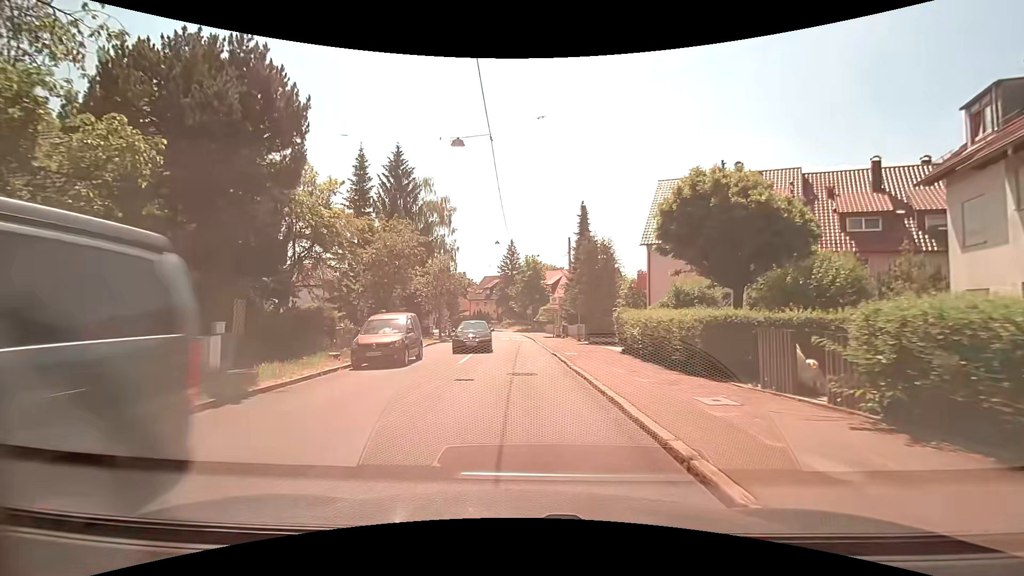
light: Day
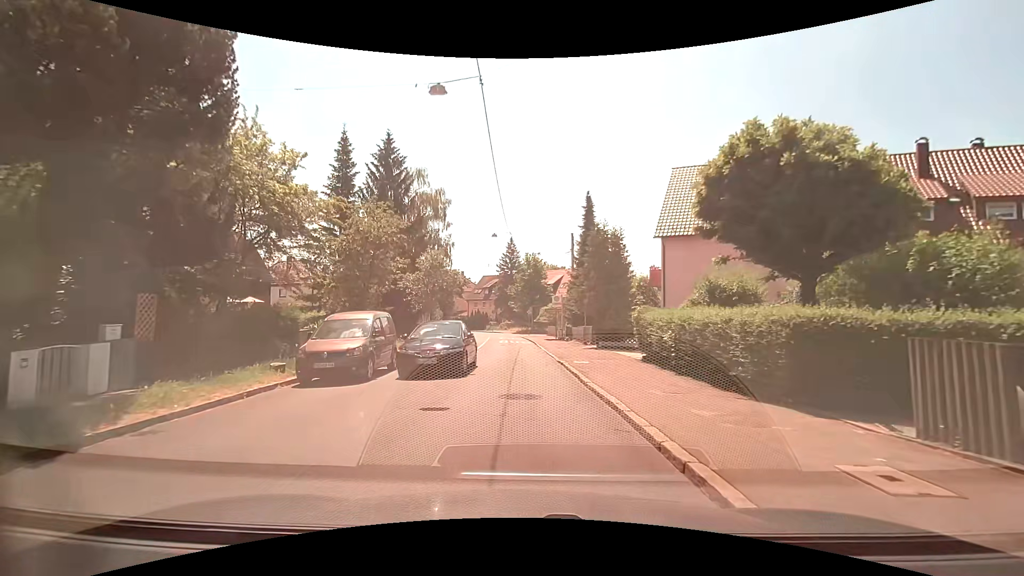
(0.0, +3.7) m; 0°
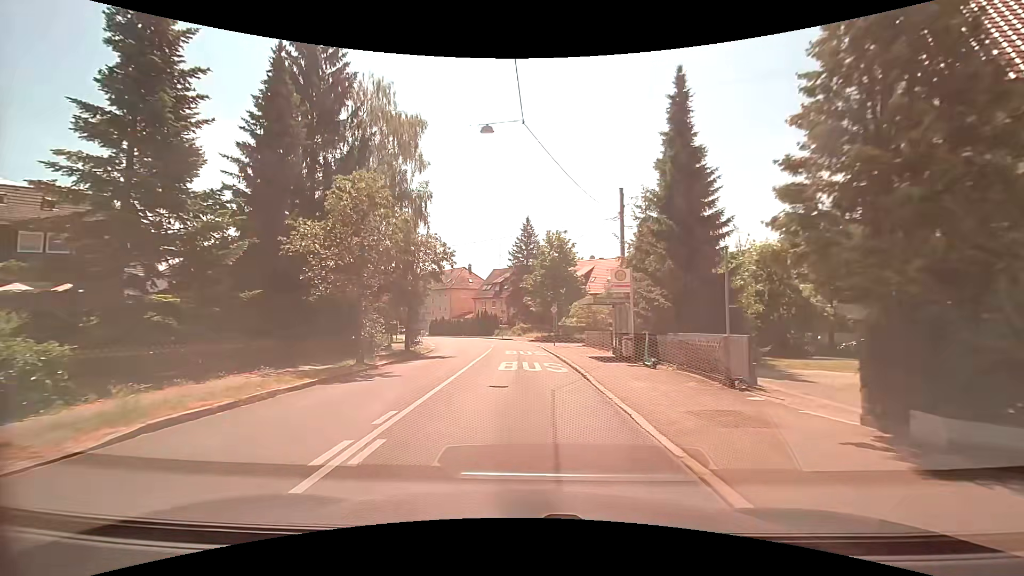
(-0.2, +20.9) m; -2°
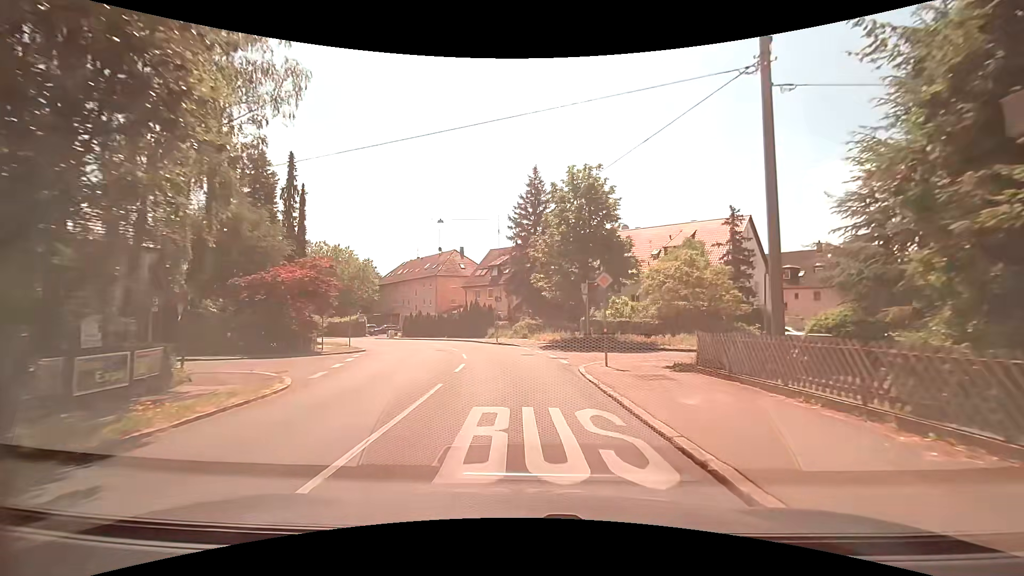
(0.0, +22.0) m; -1°
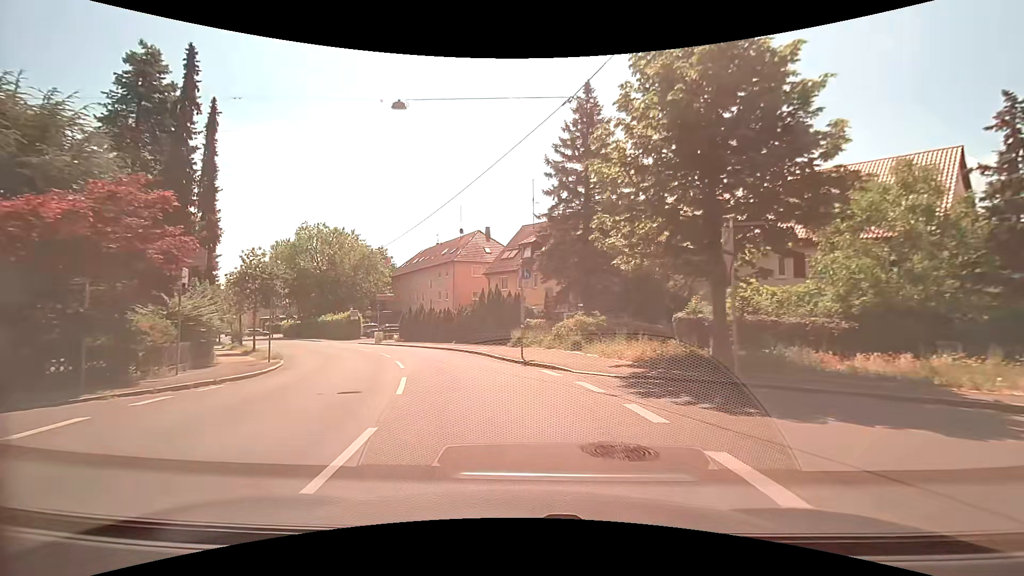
(-0.2, +17.6) m; -4°
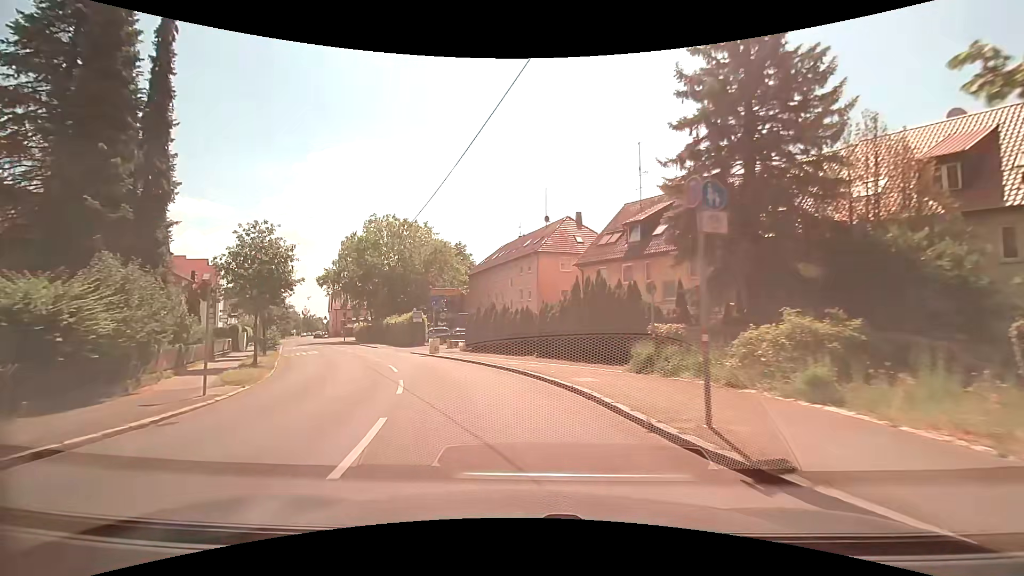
(-0.9, +11.3) m; -9°
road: tertiary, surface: asphalt
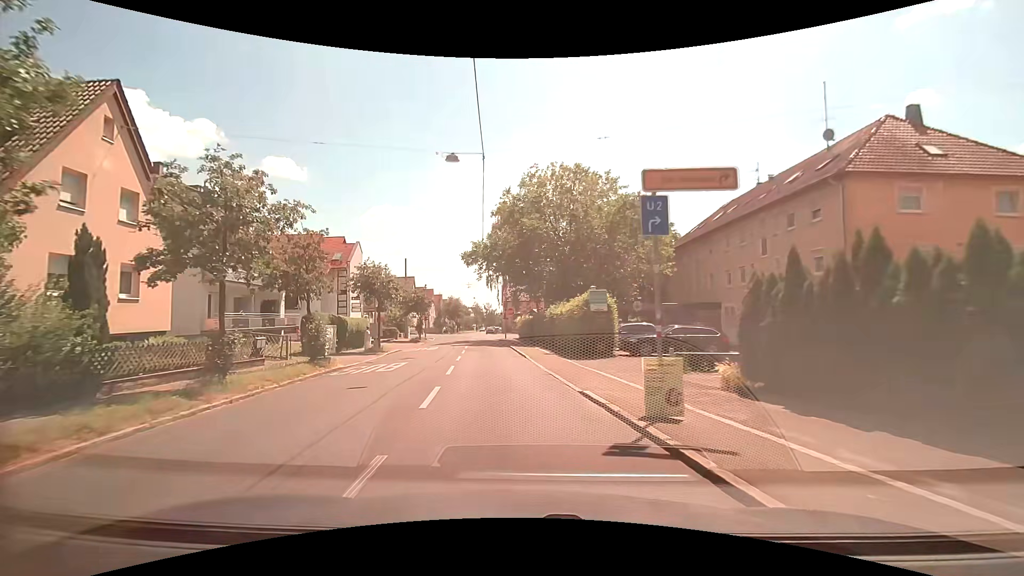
(-3.9, +21.0) m; -21°
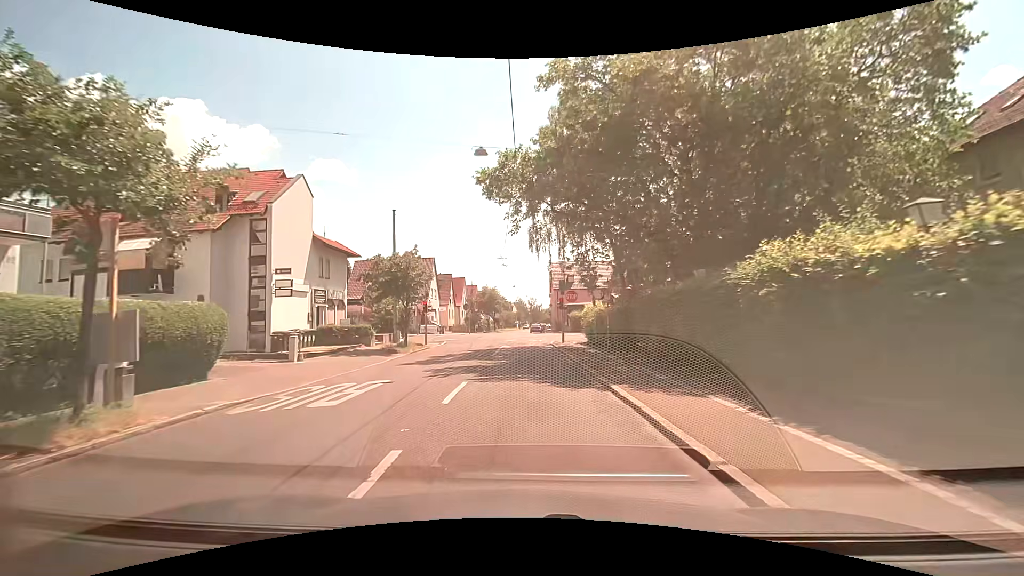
(-1.8, +24.5) m; -6°
